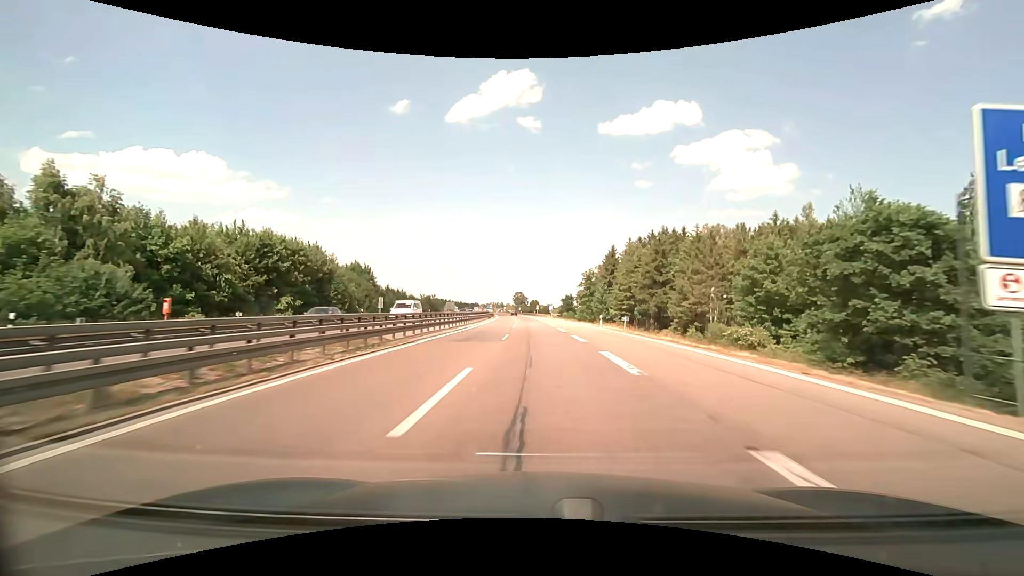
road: motorway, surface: asphalt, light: Day
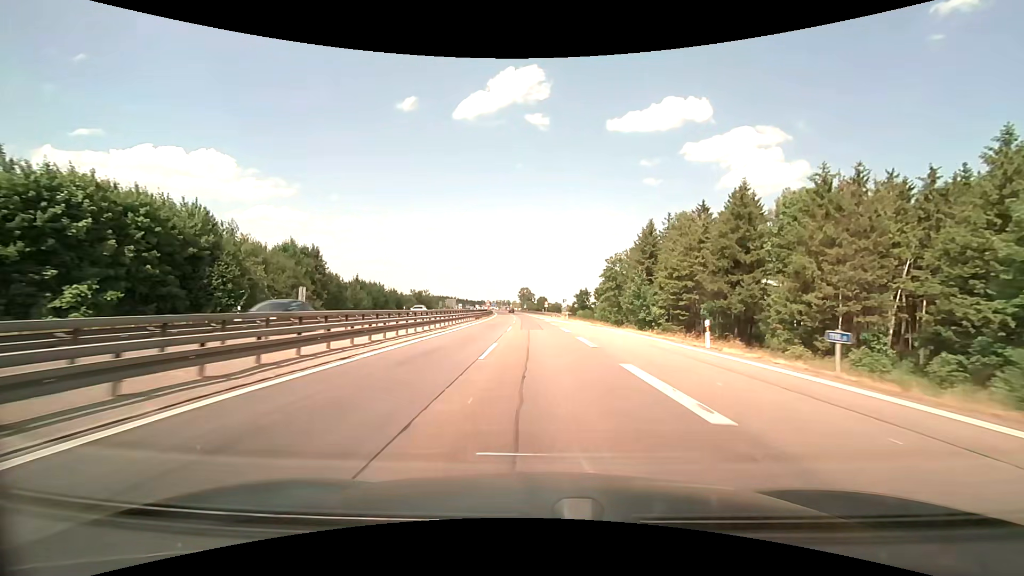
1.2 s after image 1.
(-0.3, +27.9) m; -1°
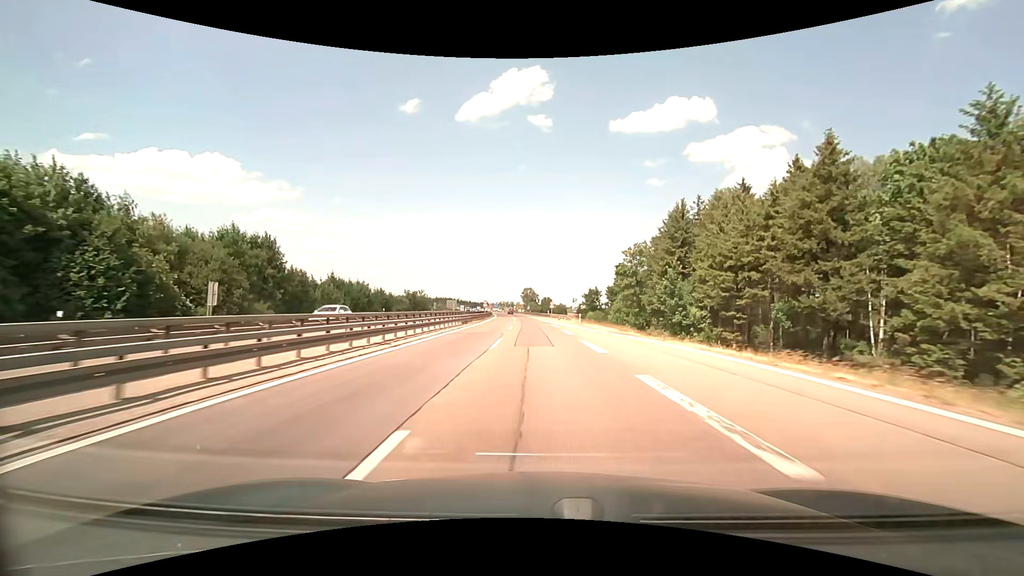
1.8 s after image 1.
(-0.1, +14.1) m; -1°
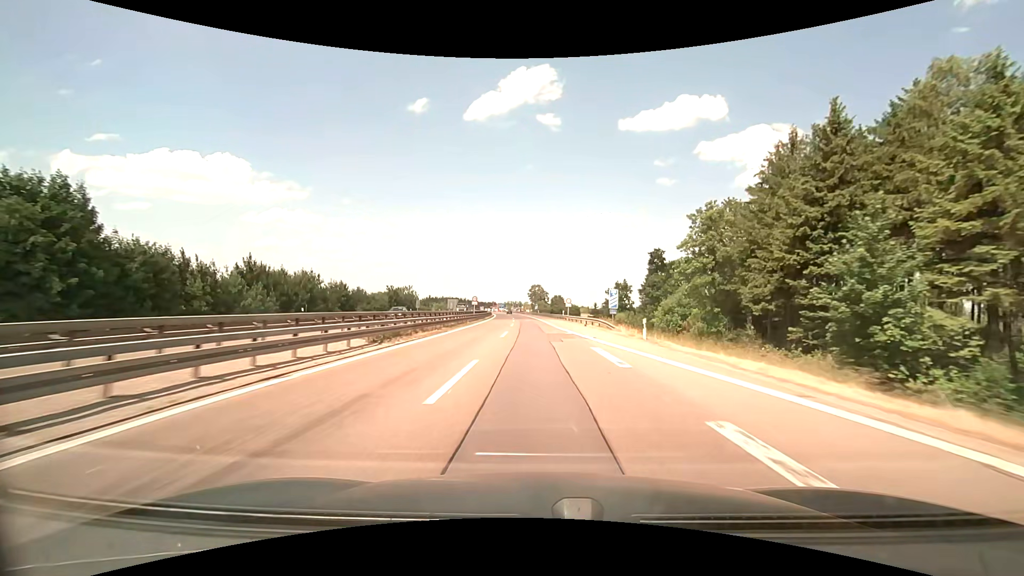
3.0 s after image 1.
(-0.2, +28.3) m; -1°
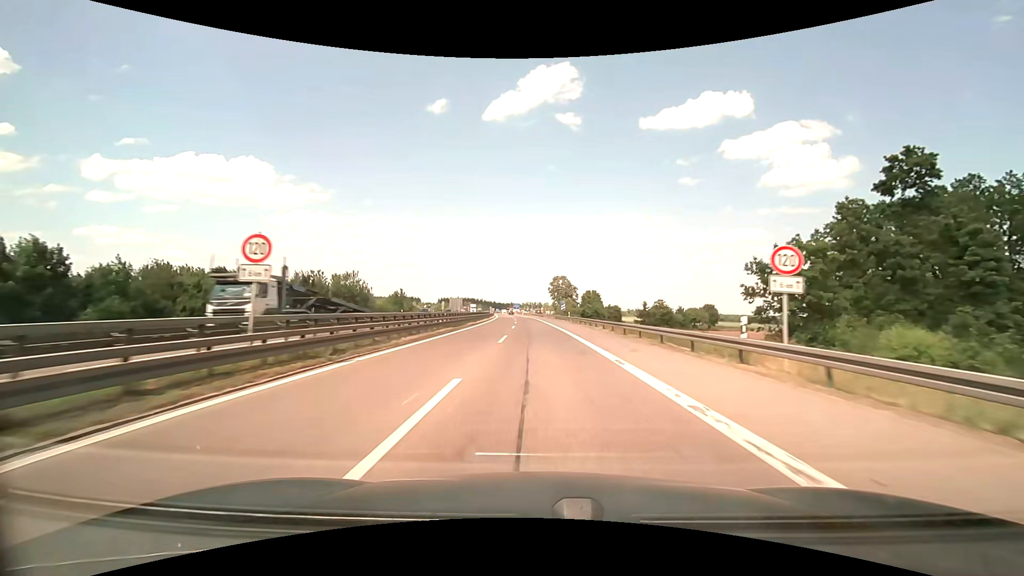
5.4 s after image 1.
(-1.2, +57.5) m; -2°
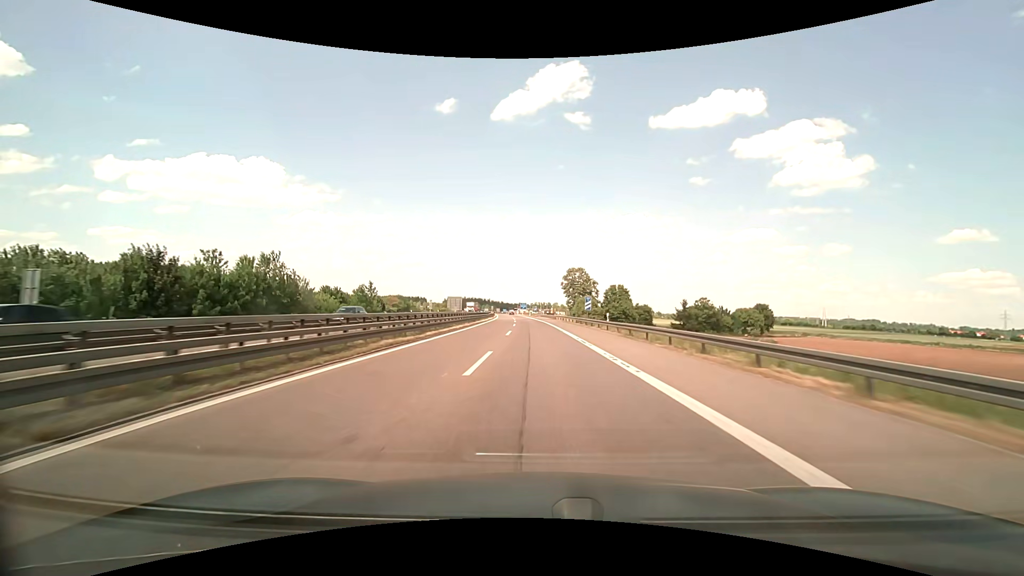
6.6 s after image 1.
(-0.2, +29.2) m; -1°
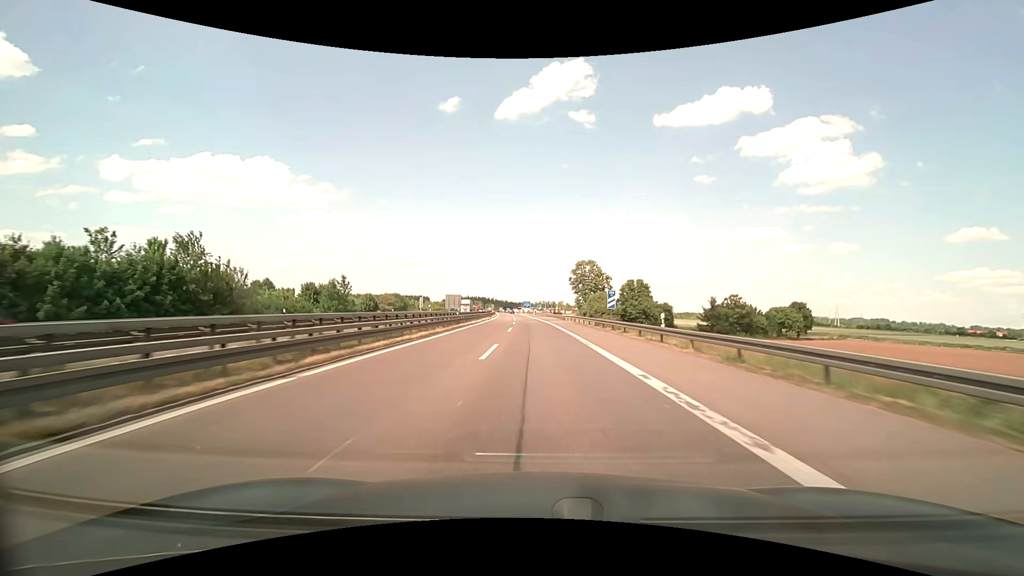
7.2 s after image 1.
(-0.1, +14.7) m; 0°
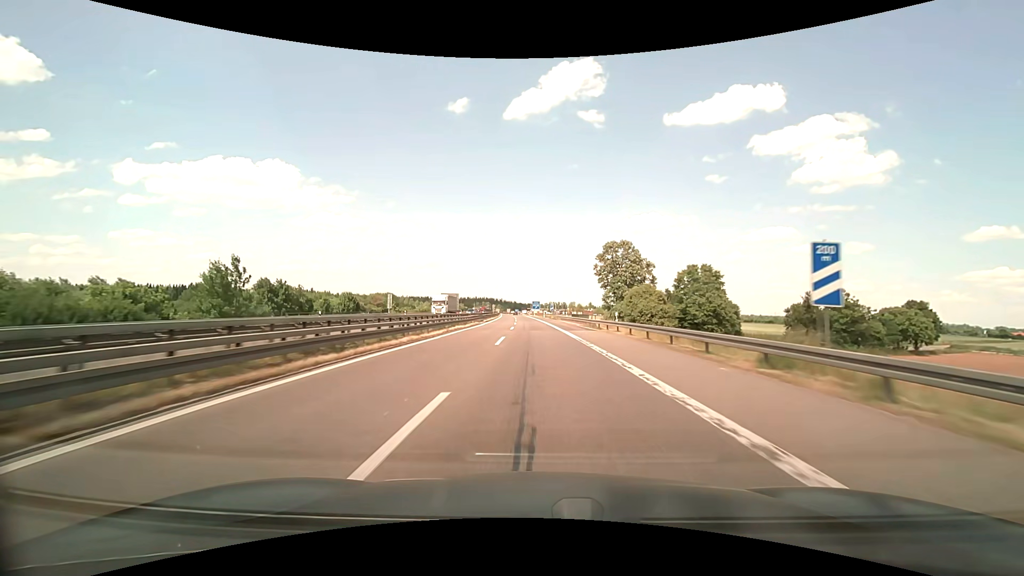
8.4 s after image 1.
(-0.3, +29.7) m; -1°
(0, +10) (0, +20) (0, +30) (-1, +40) (-1, +50) (-1, +60) (-2, +70) (-2, +80) (-2, +90) (-3, +100) m
